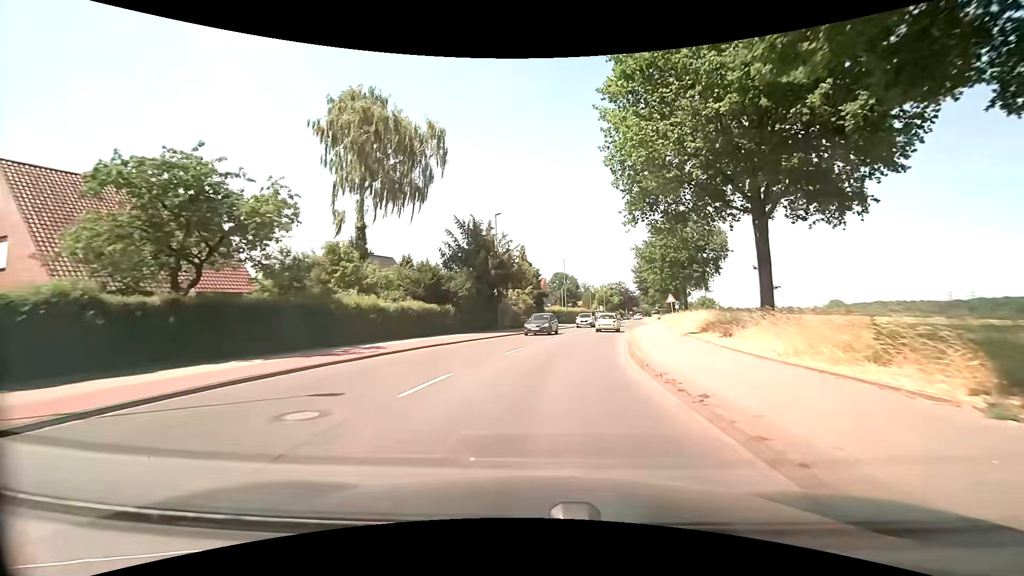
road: secondary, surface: asphalt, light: Day
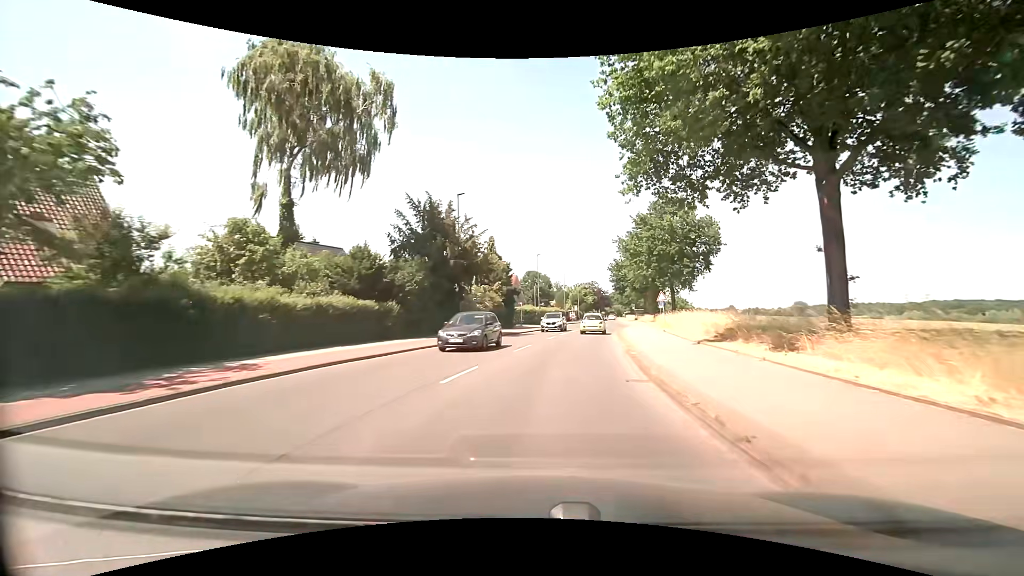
(+0.2, +7.2) m; +3°
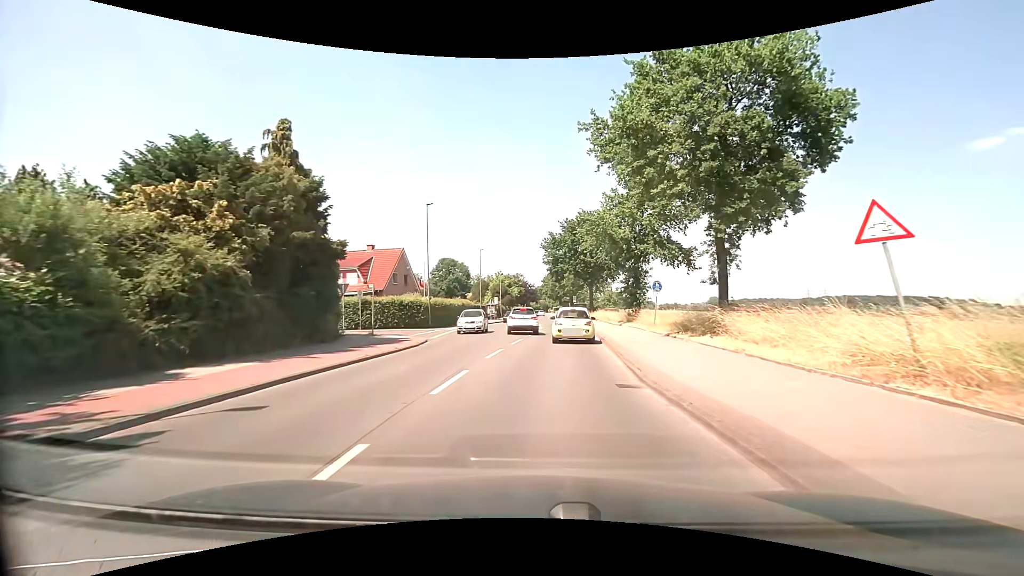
(+3.3, +31.4) m; +10°
(0, +10) (+1, +20) (+2, +30) (+2, +40) (+2, +50) (+1, +60) (+1, +70) (+1, +80) (+1, +90) (+1, +100) m
